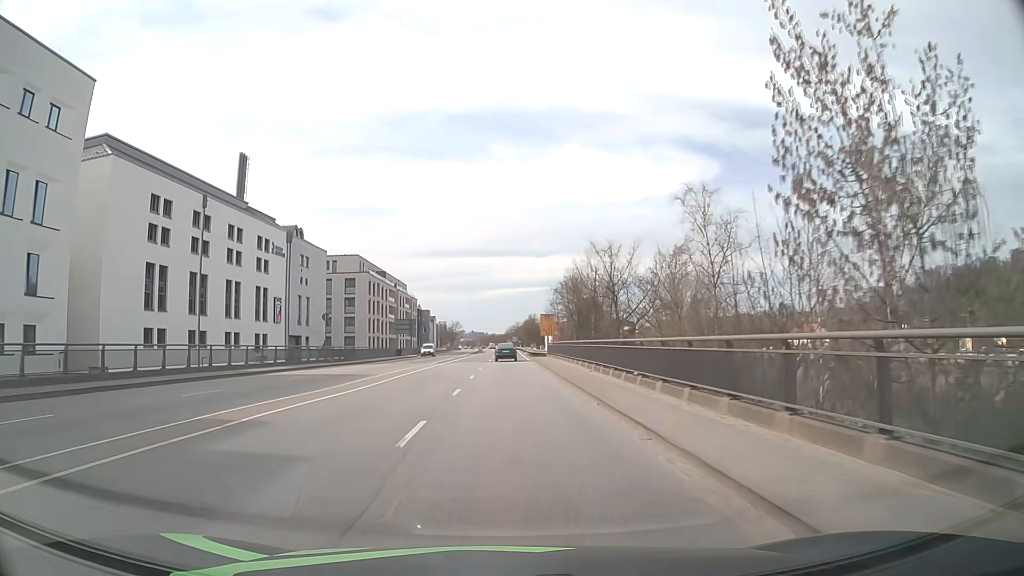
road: primary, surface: asphalt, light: Day
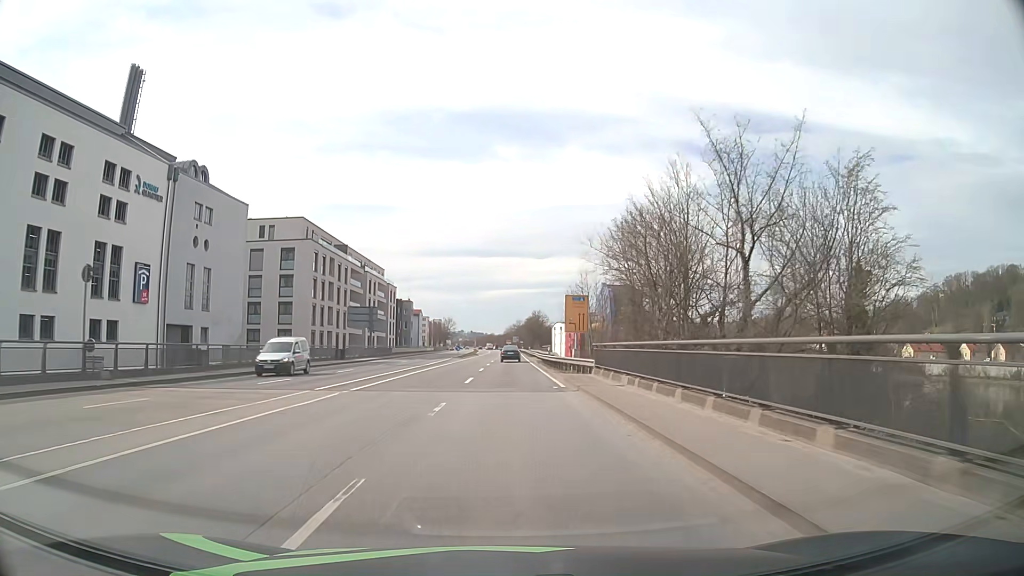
(+0.1, +32.0) m; 0°
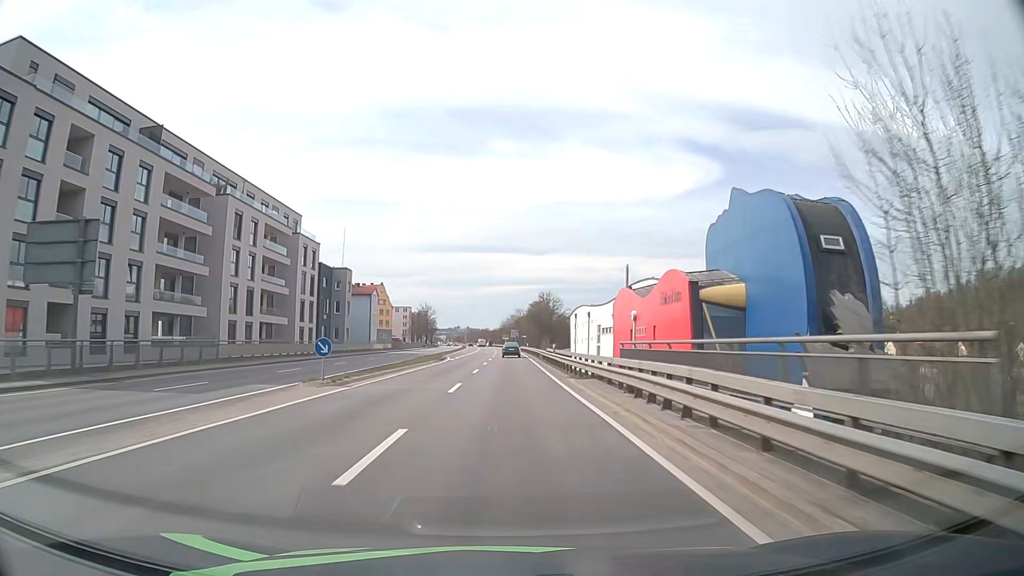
(+0.3, +54.1) m; 0°
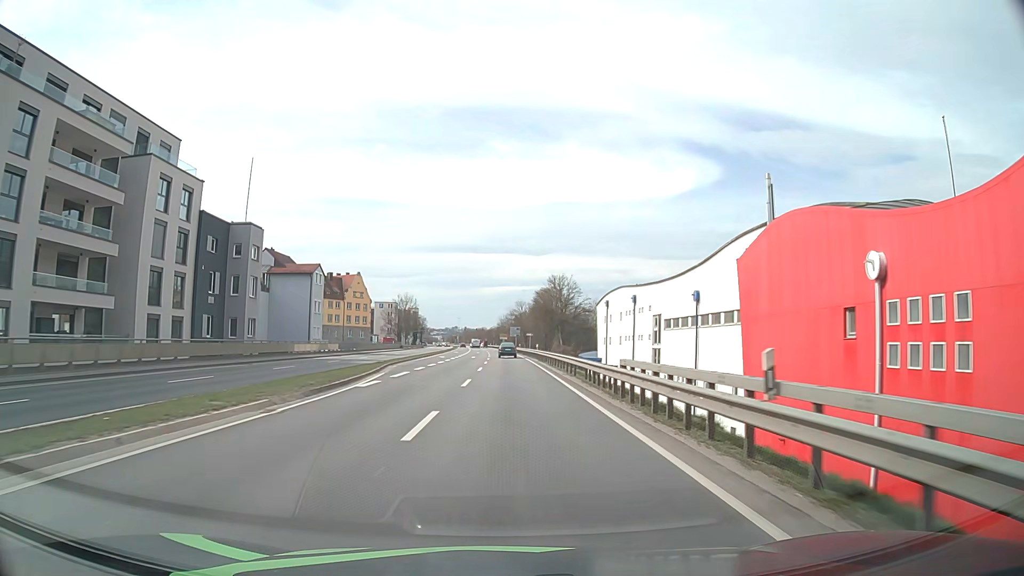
(-0.1, +33.1) m; 0°
(0, +10) (0, +20) (0, +30) (0, +40) (0, +50) (0, +60) (0, +70) (0, +80) (-1, +90) (-1, +100) m
